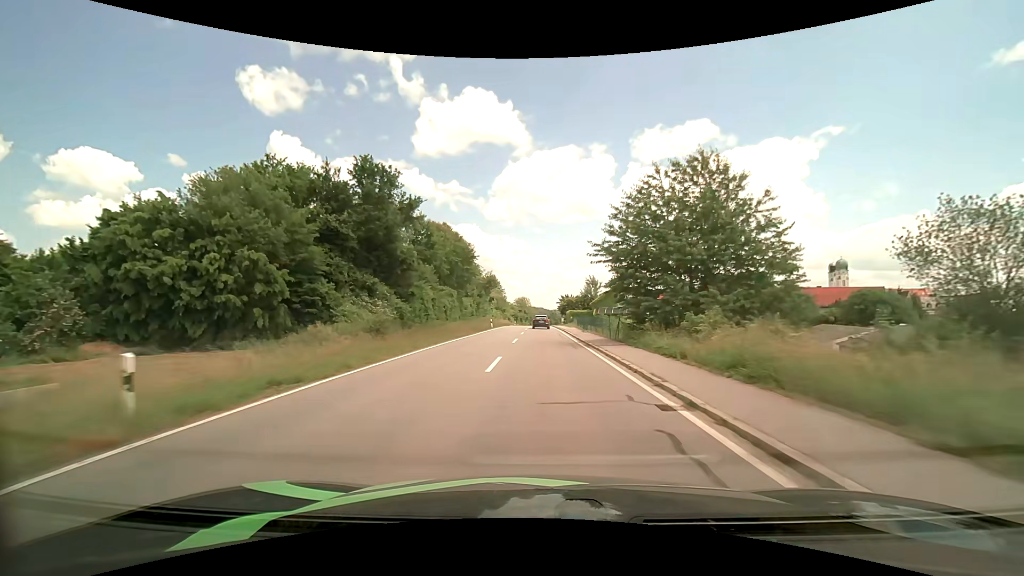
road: tertiary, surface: asphalt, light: Day
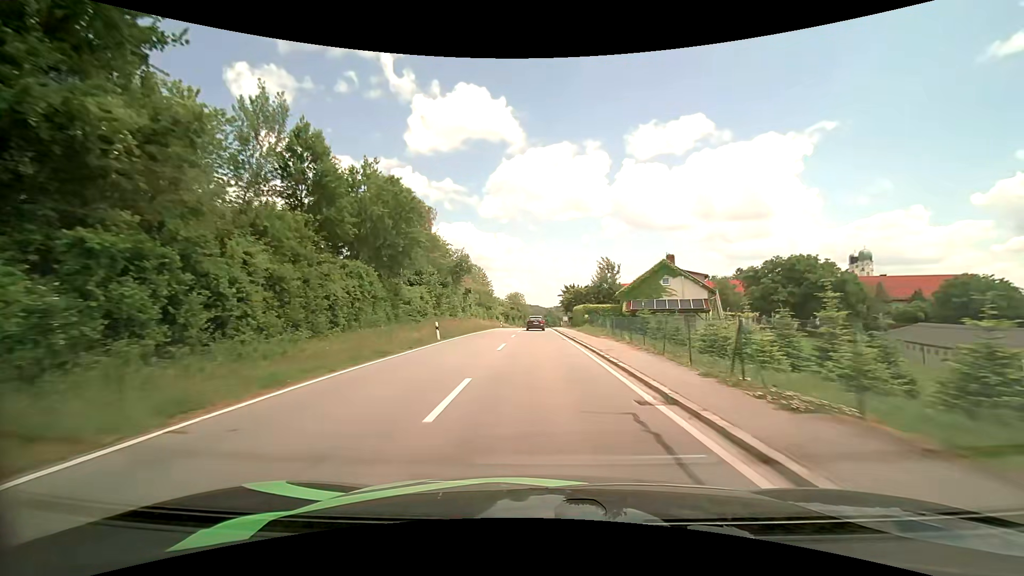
(+0.1, +29.1) m; 0°
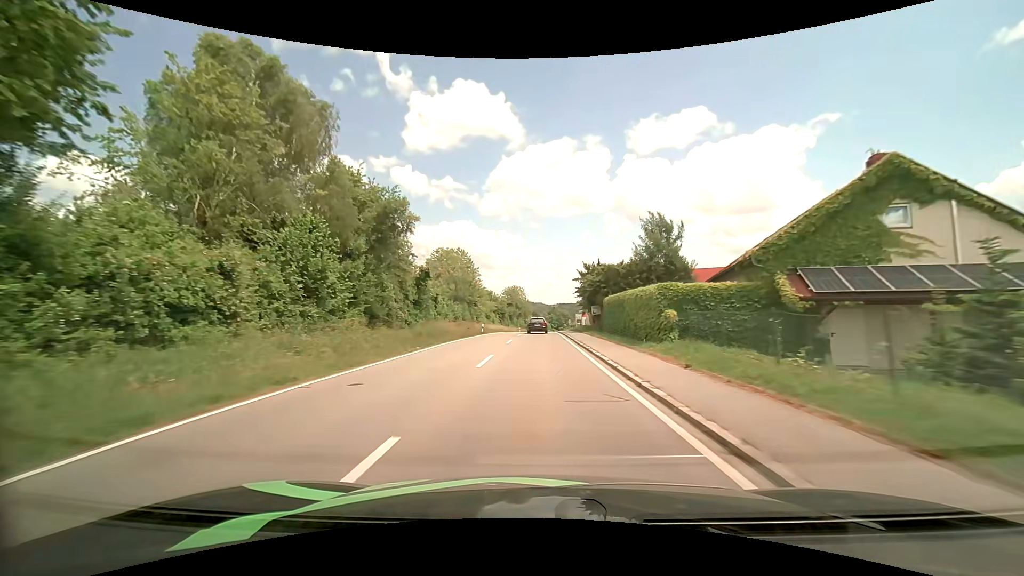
(+0.1, +29.3) m; 0°
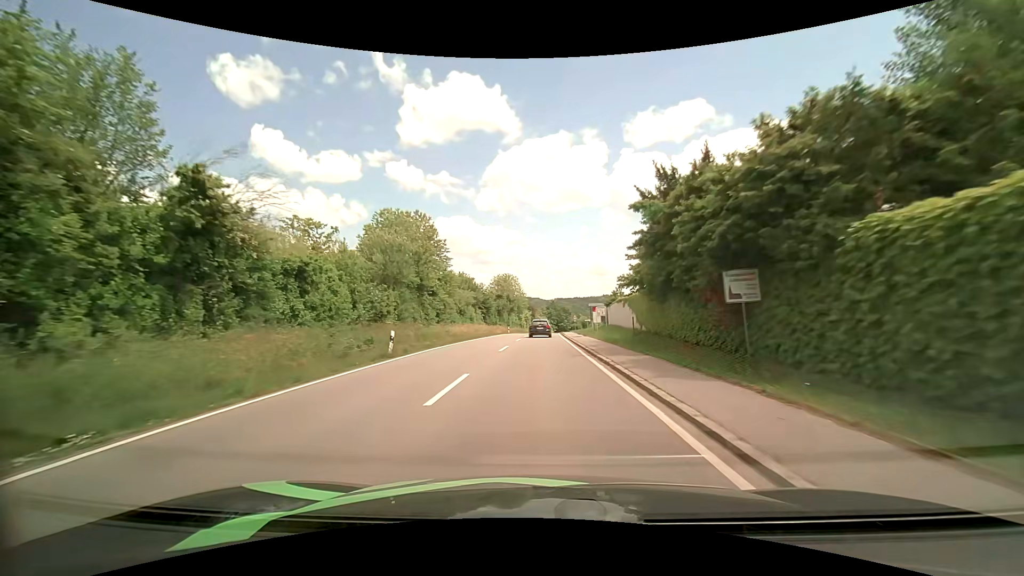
(0.0, +29.8) m; 0°
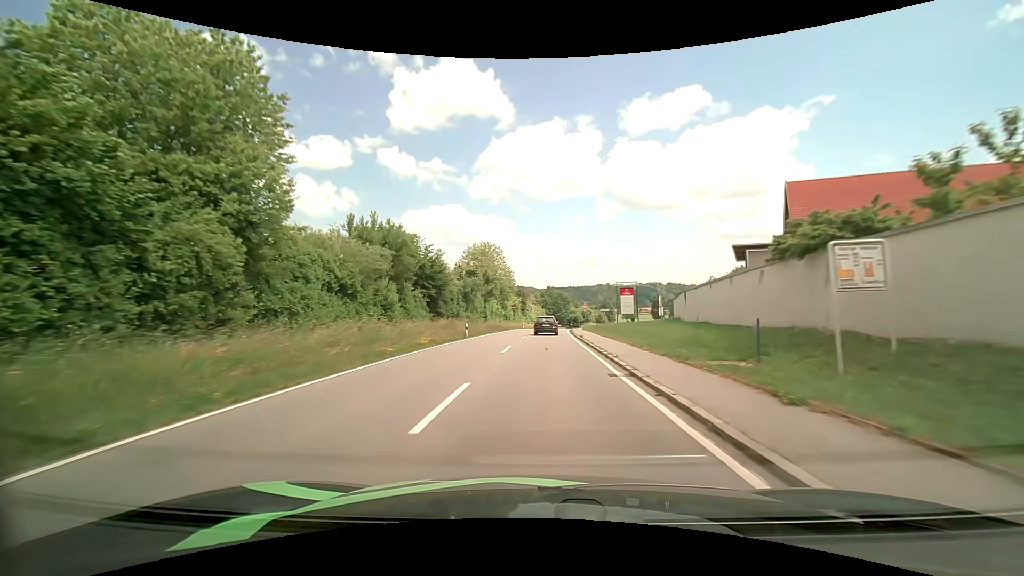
(0.0, +38.1) m; +1°
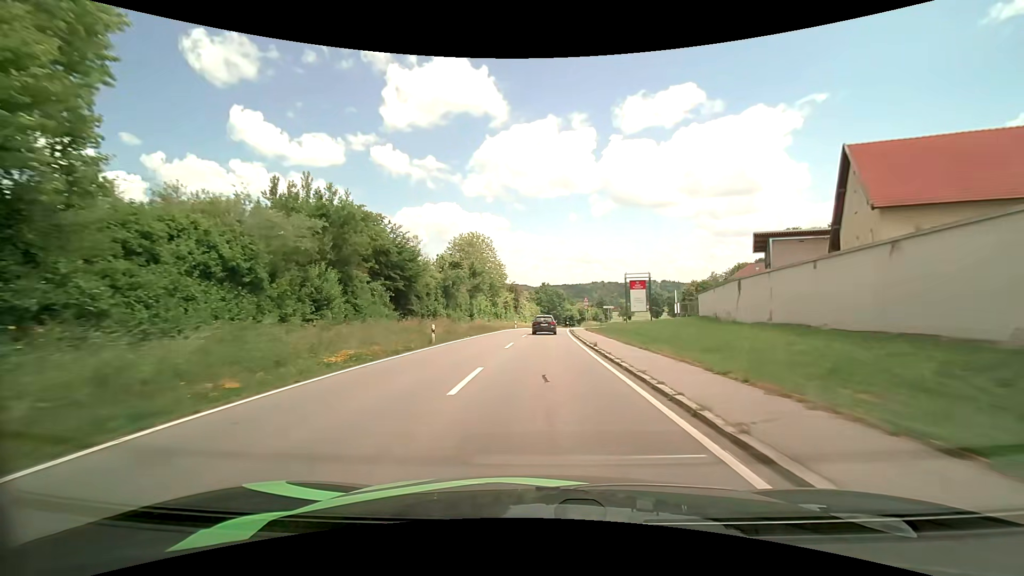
(+0.1, +9.4) m; +1°
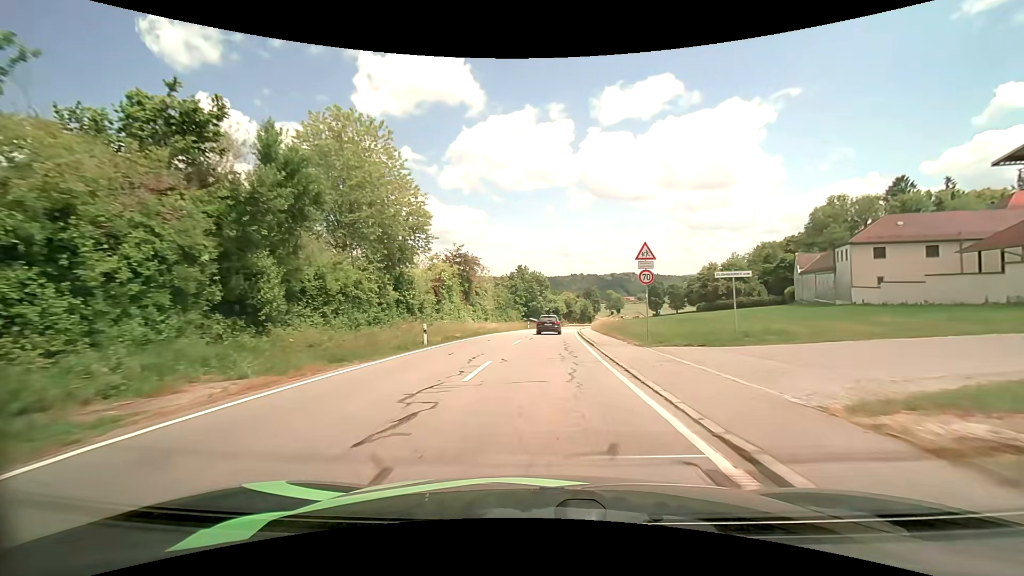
(+1.1, +46.3) m; +3°
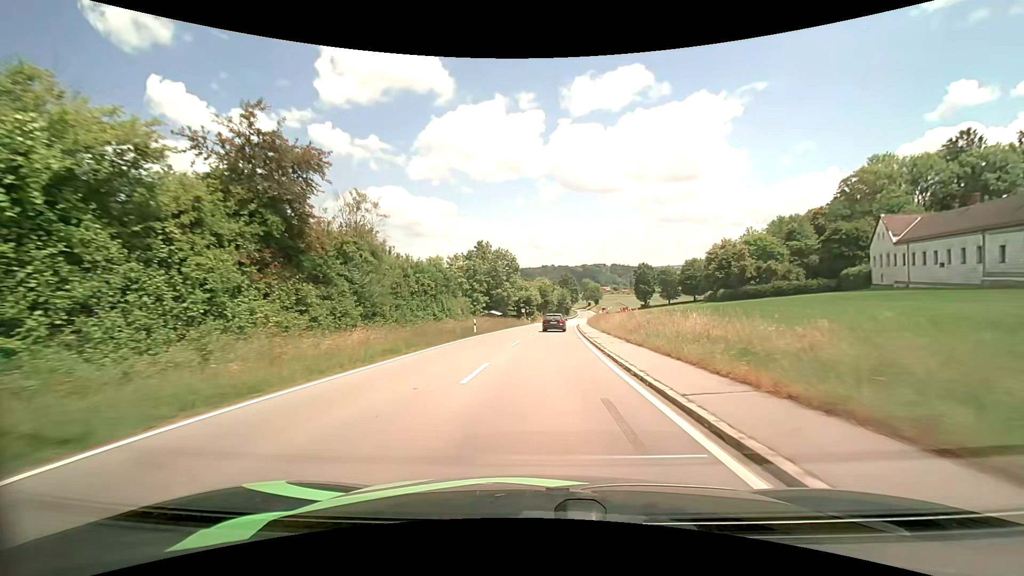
(+0.9, +36.2) m; +3°
(0, +10) (0, +20) (+1, +30) (+1, +40) (+2, +50) (+3, +60) (+4, +70) (+5, +80) (+5, +90) (+7, +100) m
